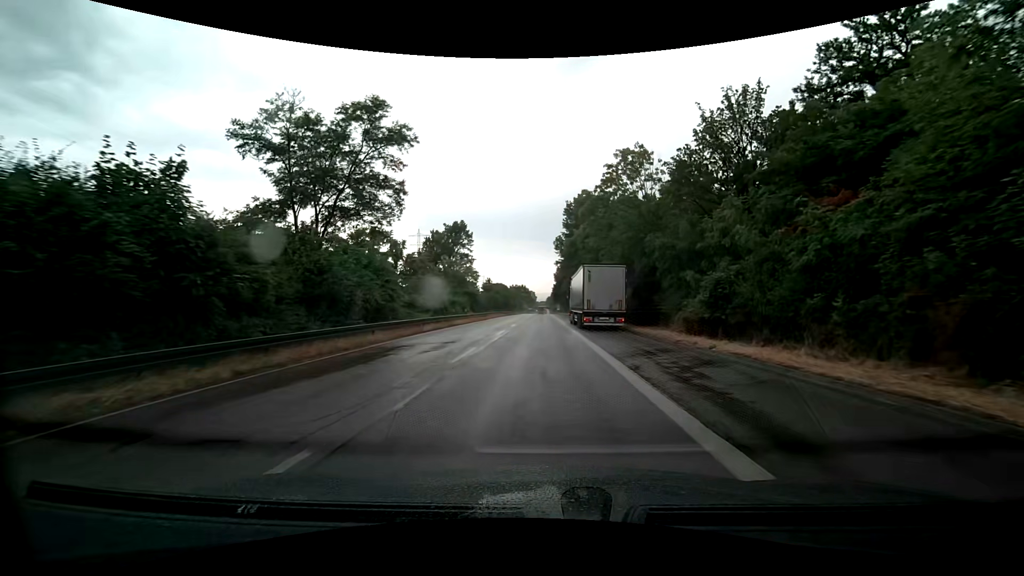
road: trunk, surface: asphalt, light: Day
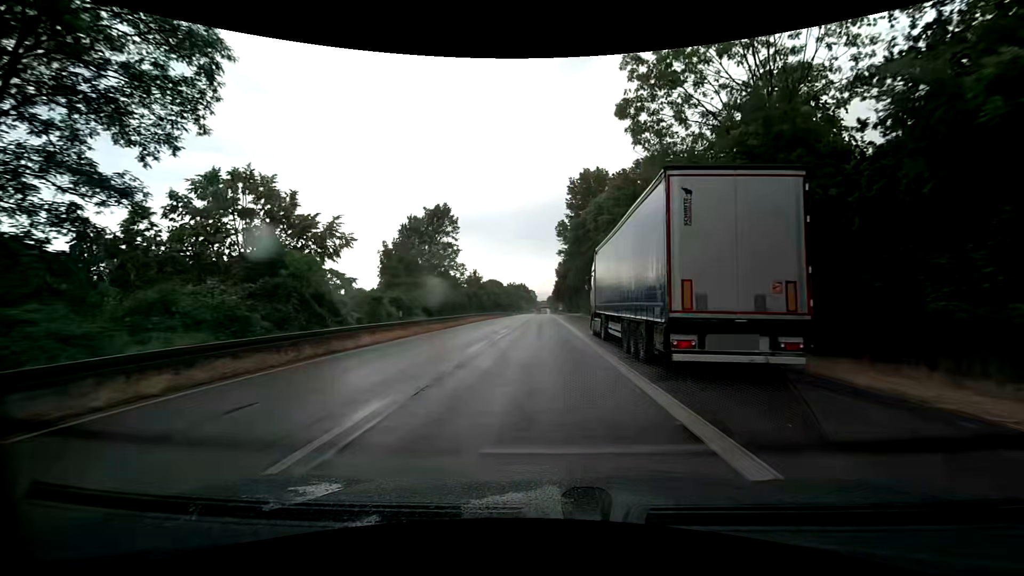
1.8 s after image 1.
(0.0, +20.4) m; 0°
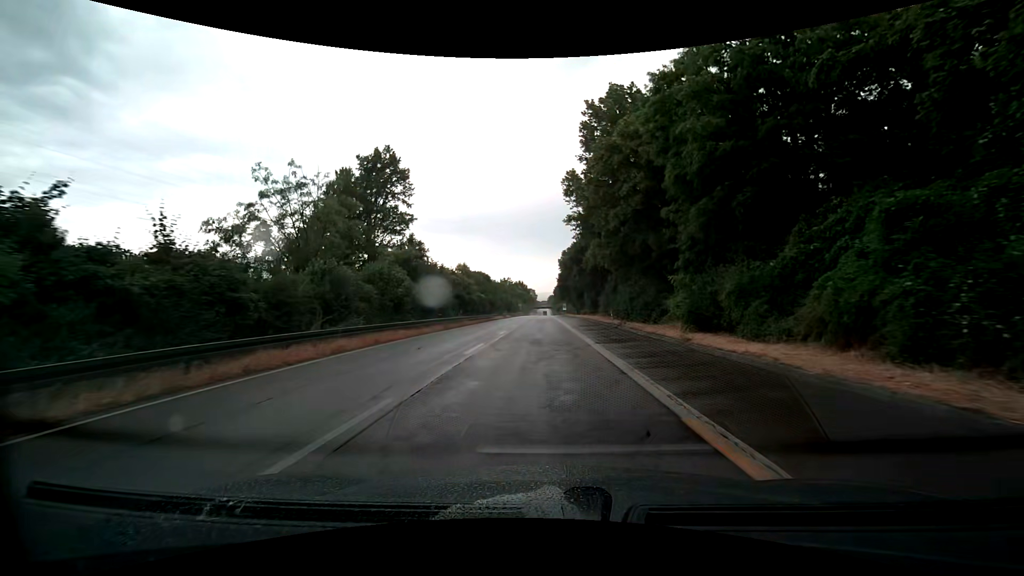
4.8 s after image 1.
(-0.6, +34.7) m; -1°
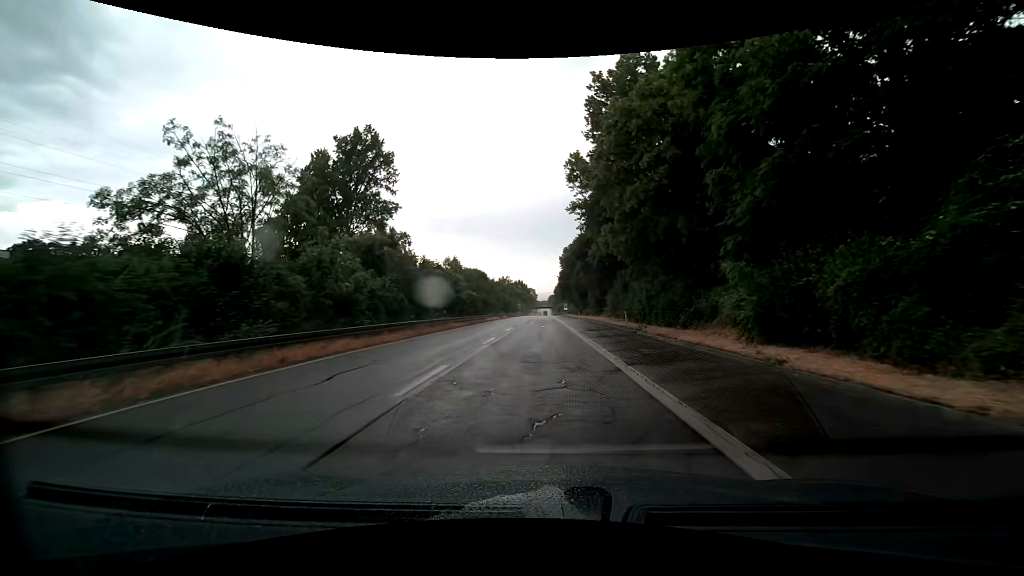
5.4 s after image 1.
(0.0, +7.1) m; 0°
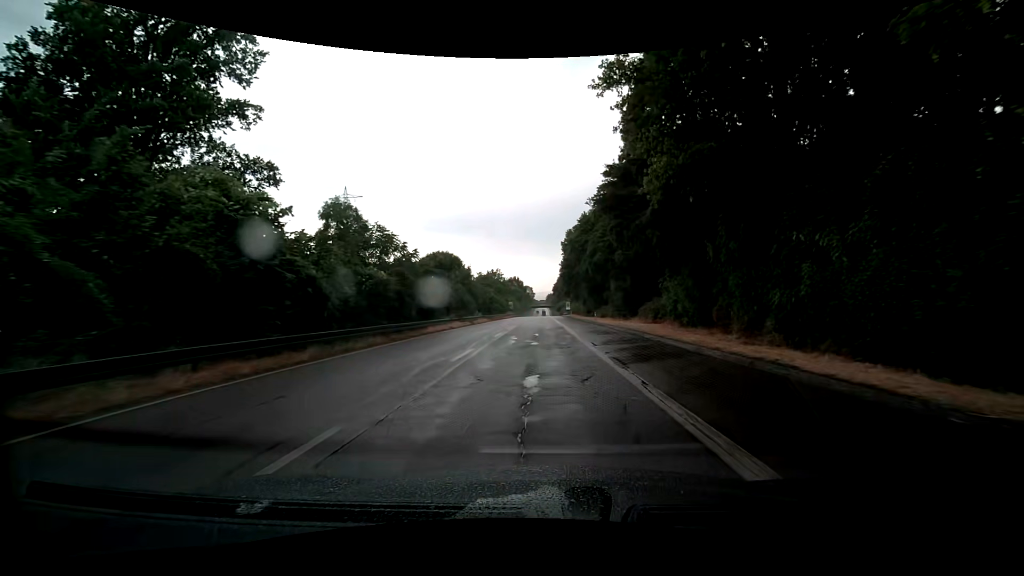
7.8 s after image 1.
(+0.1, +29.0) m; 0°
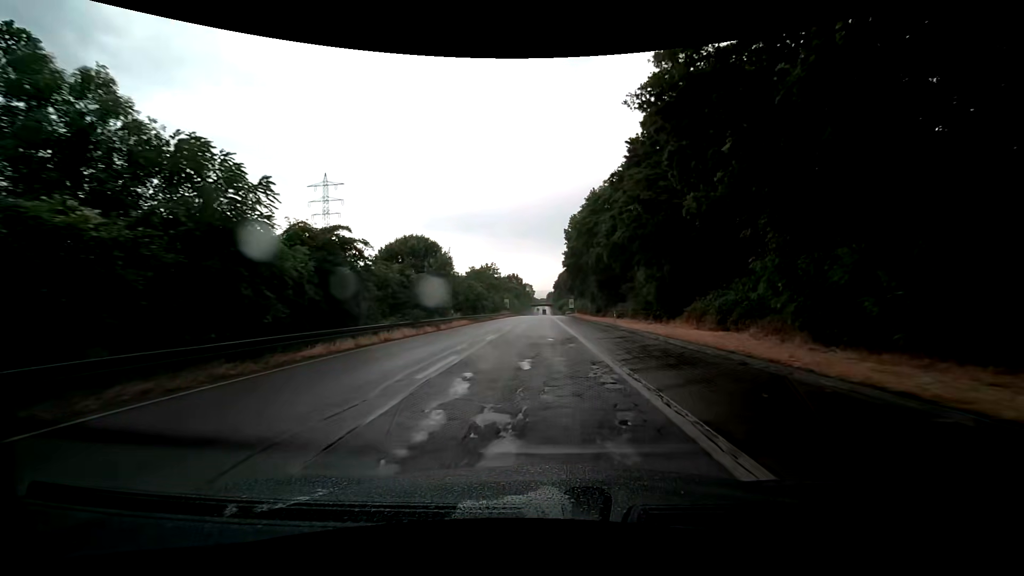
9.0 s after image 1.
(0.0, +14.9) m; 0°
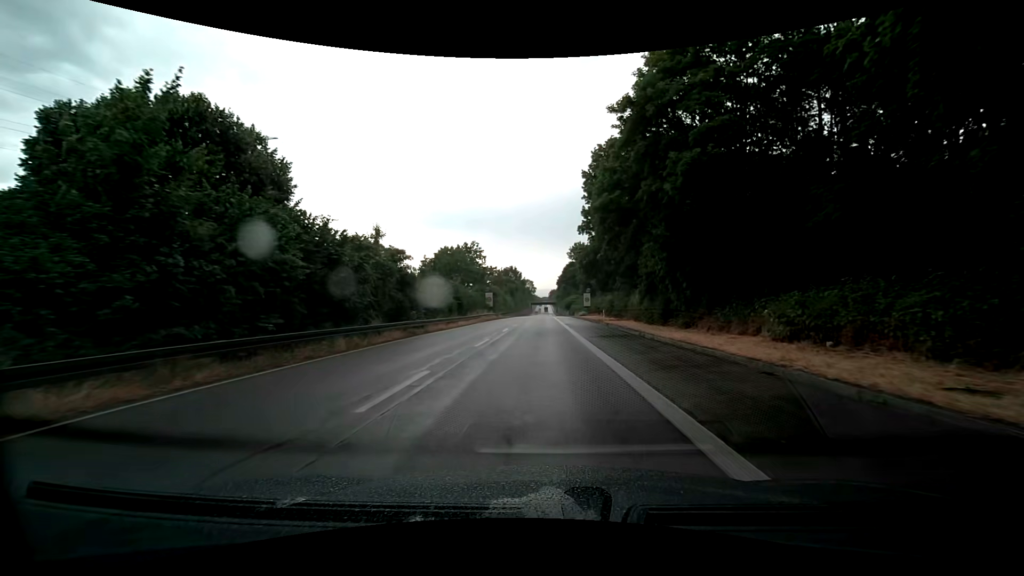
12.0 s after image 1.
(-0.3, +38.0) m; -1°
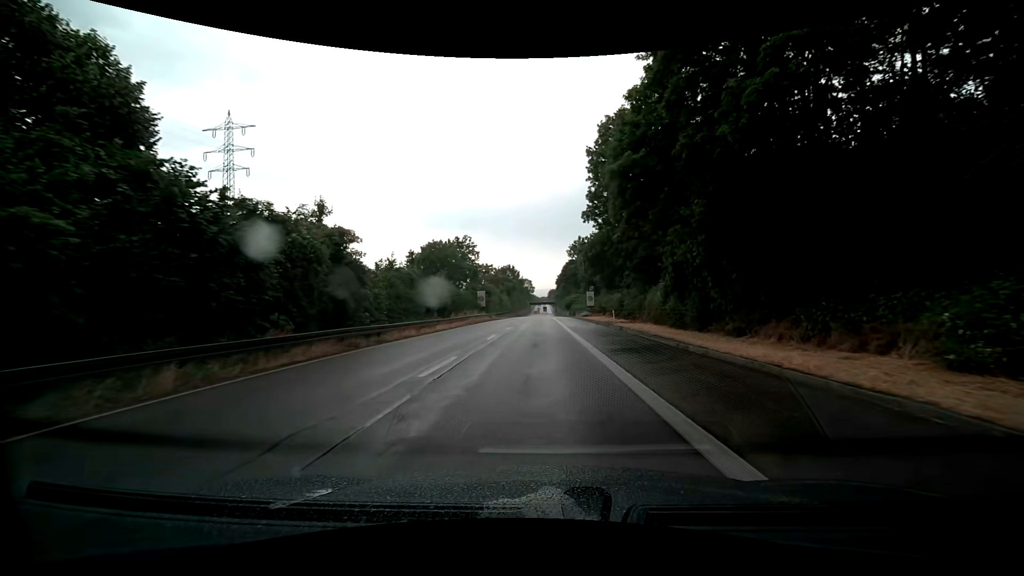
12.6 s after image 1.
(0.0, +7.7) m; 0°
(0, +10) (0, +20) (0, +30) (+1, +40) (+1, +50) (+1, +60) (+1, +70) (+1, +80) (+1, +90) (+2, +100) m
